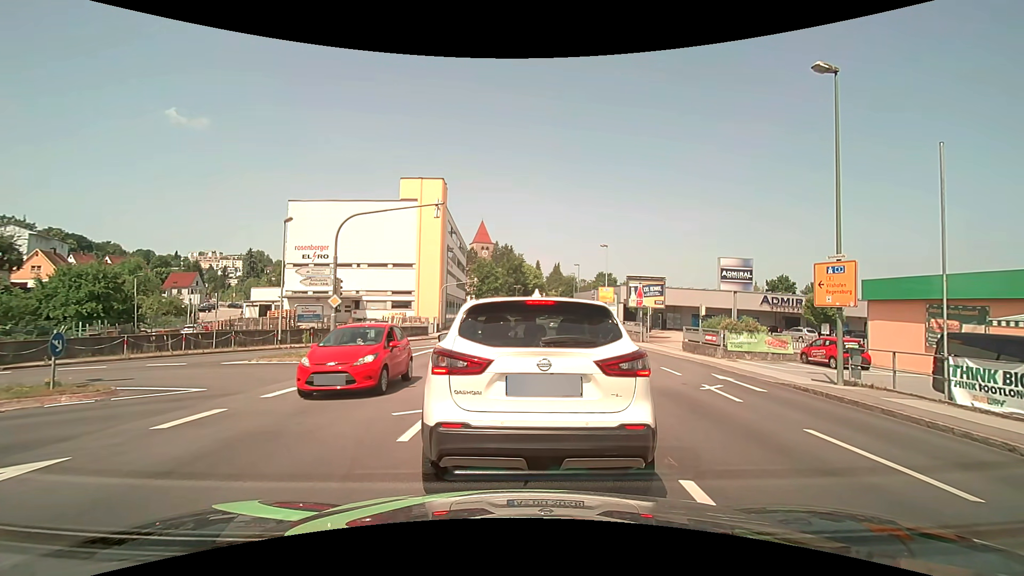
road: tertiary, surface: asphalt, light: Day
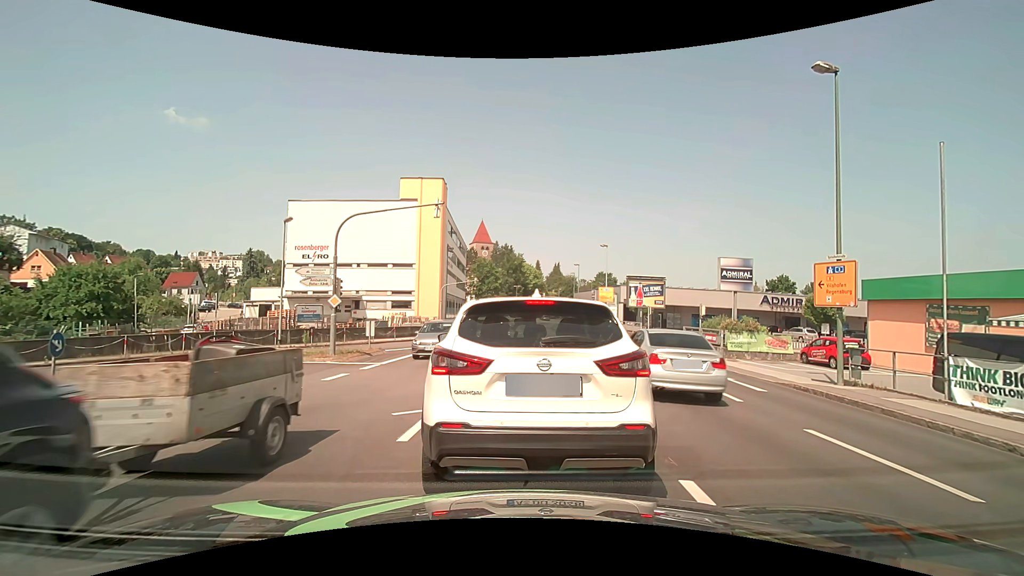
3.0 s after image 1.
(0.0, +0.1) m; 0°
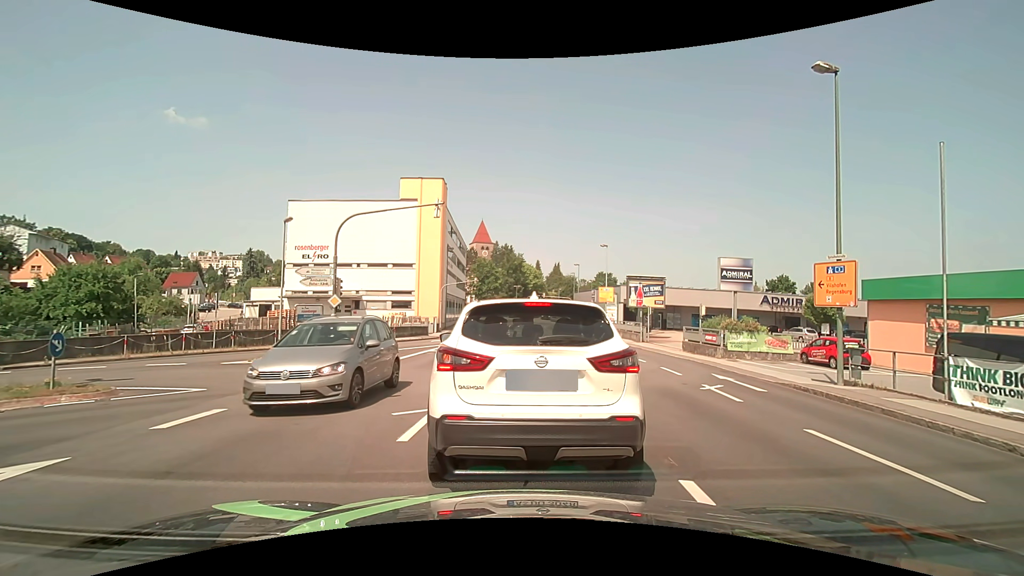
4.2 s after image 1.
(0.0, 0.0) m; 0°
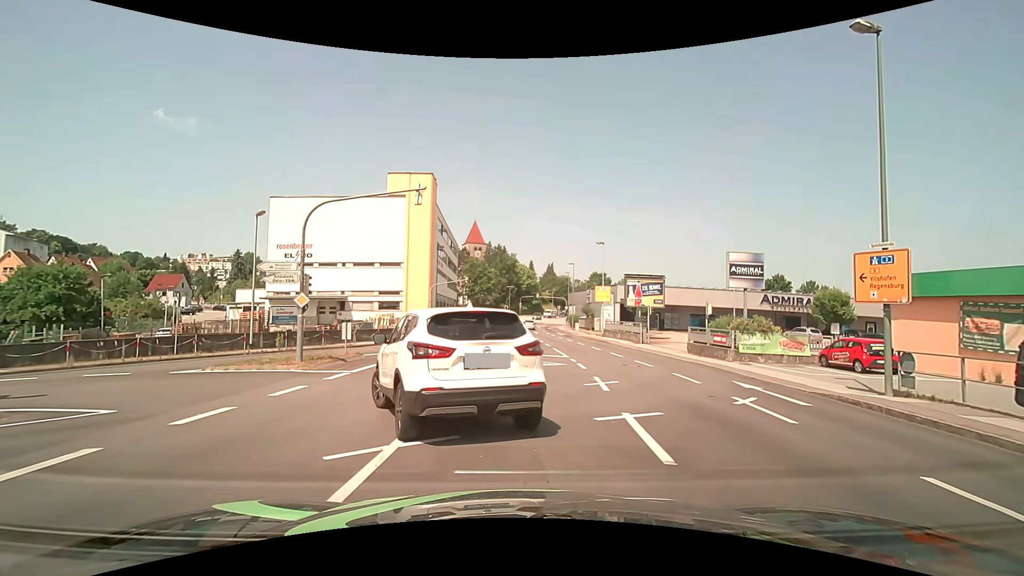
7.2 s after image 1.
(0.0, +2.5) m; +1°
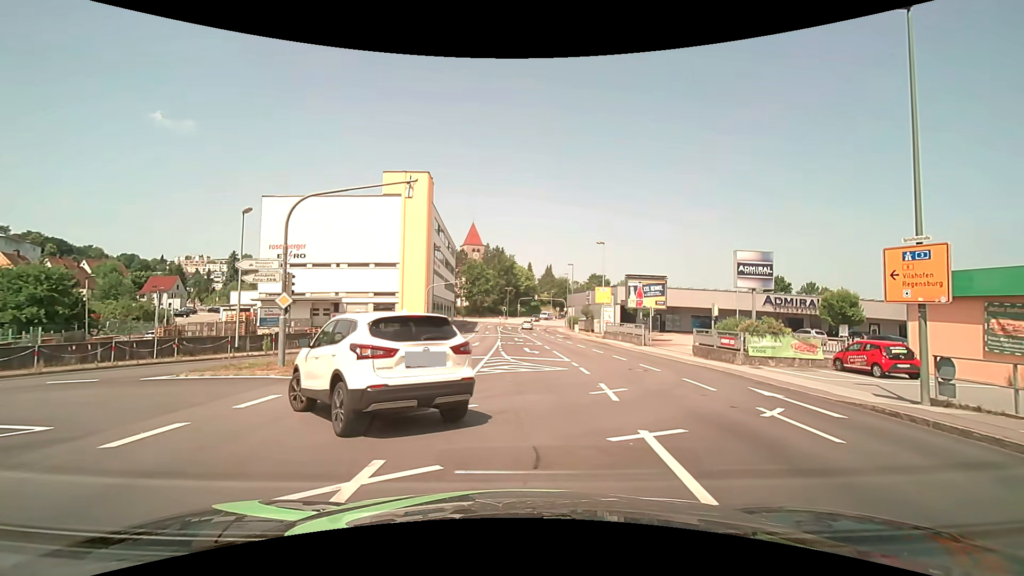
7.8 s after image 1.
(0.0, +1.3) m; 0°
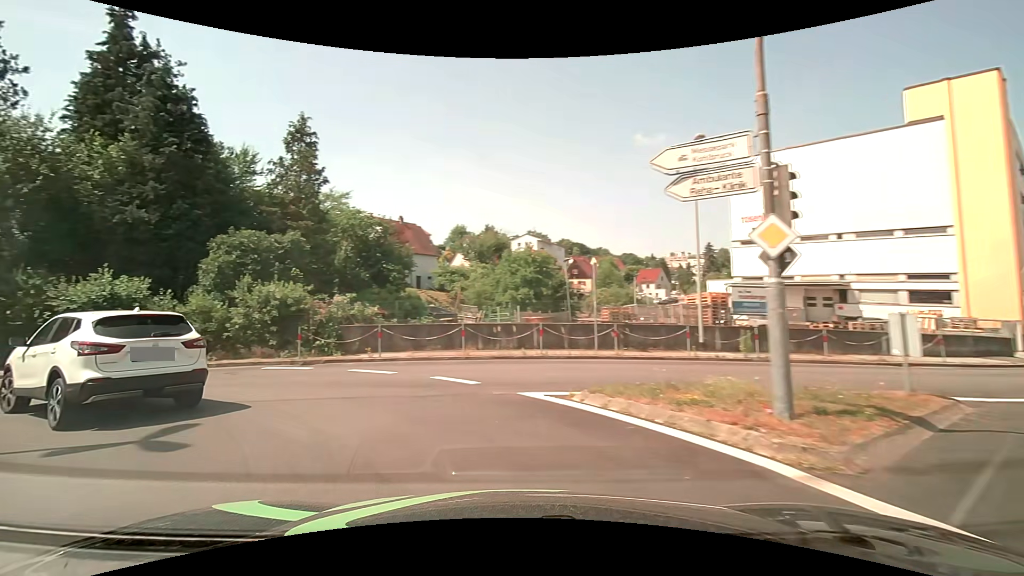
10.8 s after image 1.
(-3.6, +11.8) m; -51°
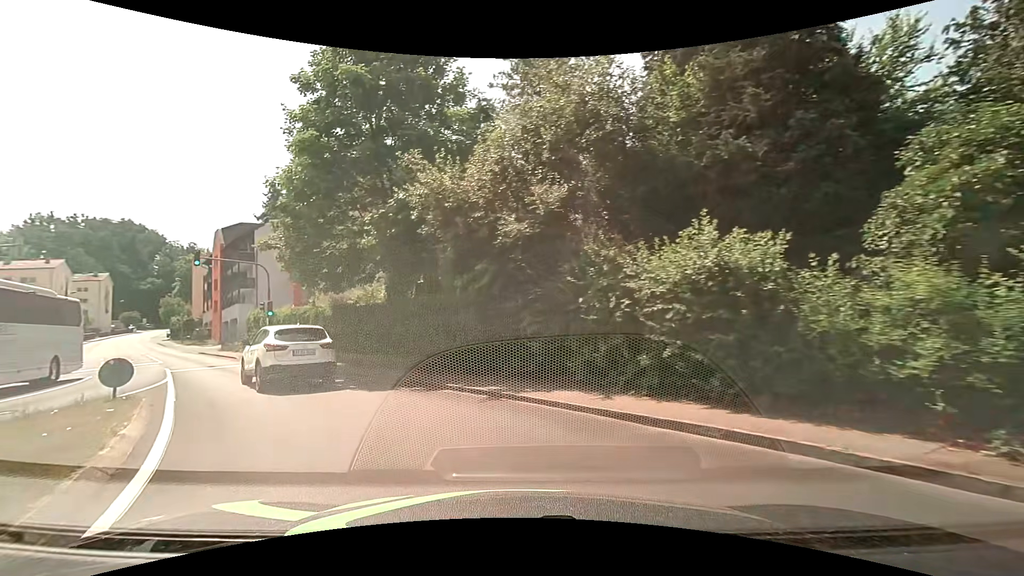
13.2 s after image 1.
(-6.3, +10.0) m; -58°
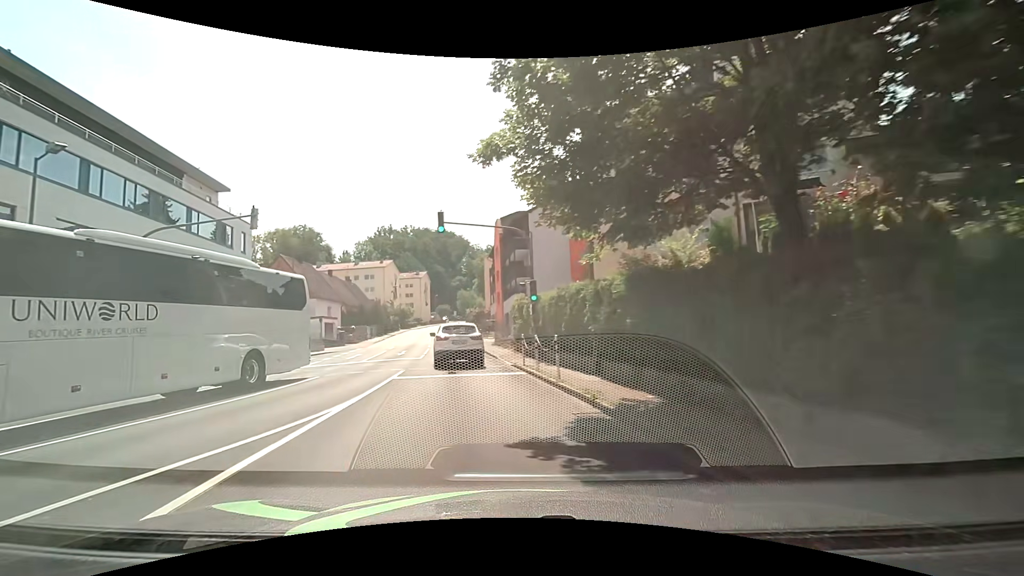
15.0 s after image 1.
(-3.5, +11.4) m; -31°
(-1, +10) (-2, +20) (-4, +30) (-6, +40) (-8, +49) (-9, +59) (-11, +69) (-12, +79) (-14, +89) (-14, +99) m
